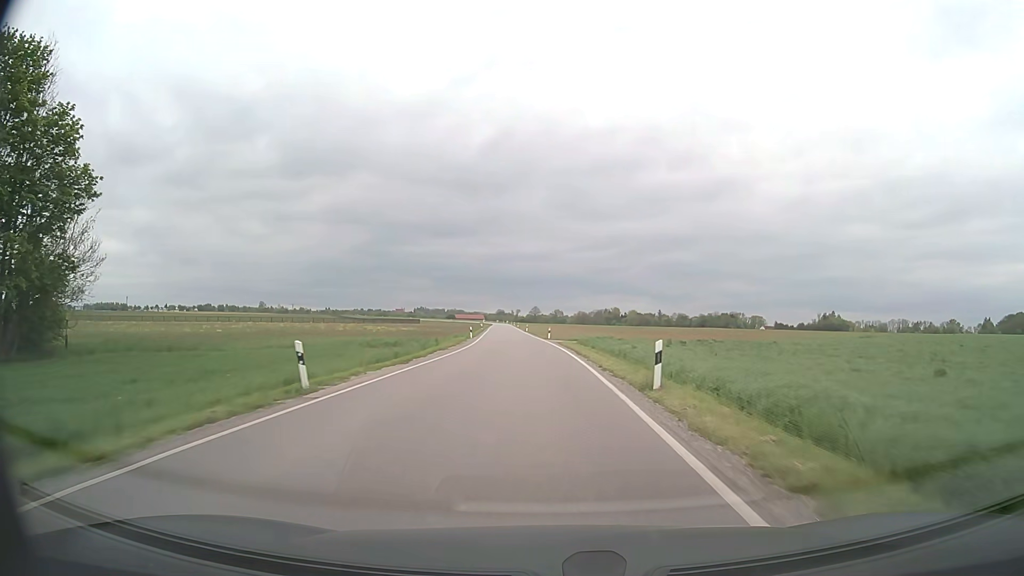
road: secondary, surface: asphalt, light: Day
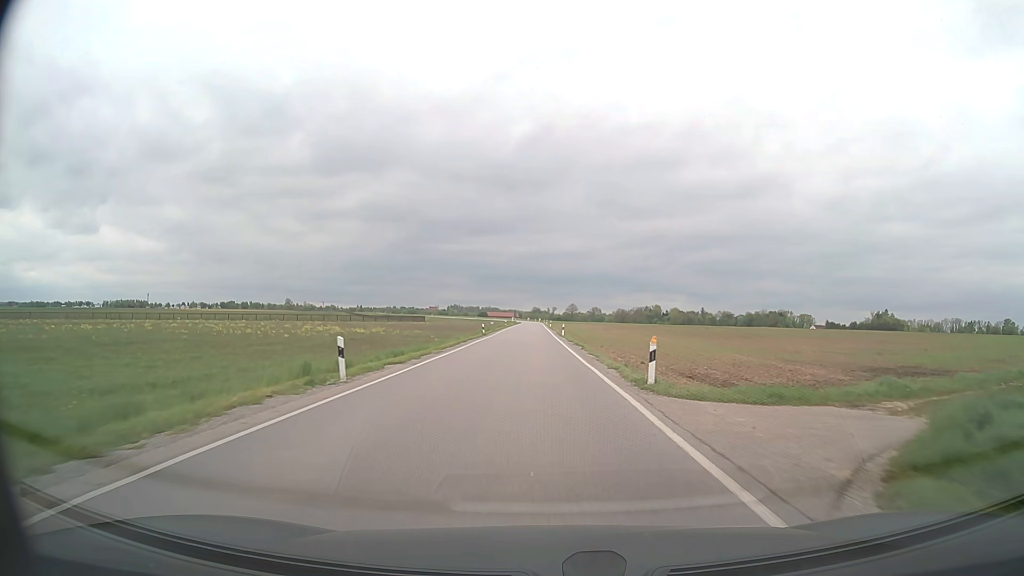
(-1.1, +44.0) m; -3°
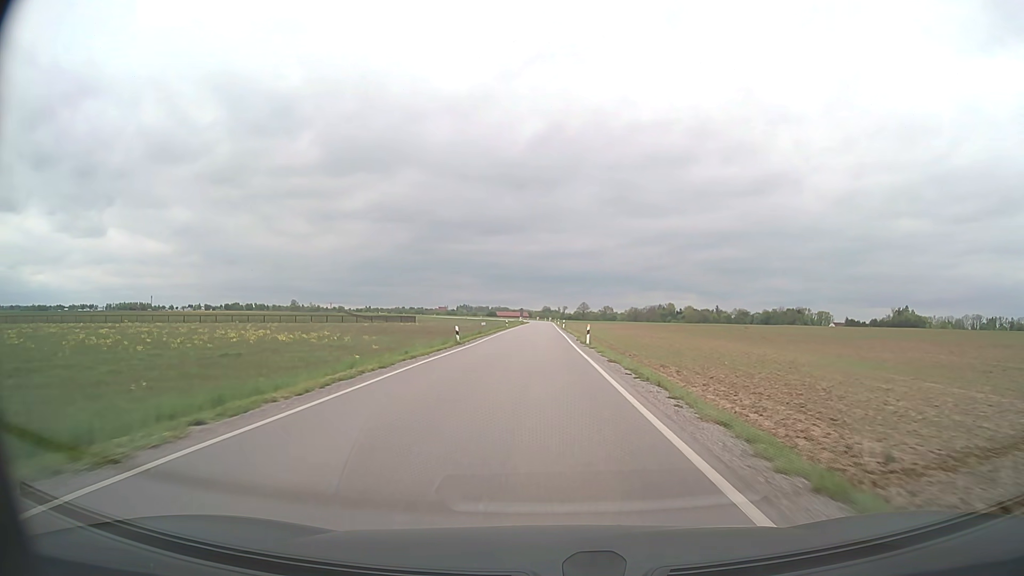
(-0.2, +22.4) m; -1°
(0, +10) (0, +20) (0, +30) (0, +40) (0, +50) (-1, +60) (-1, +70) (-1, +80) (0, +90) (0, +100) m
